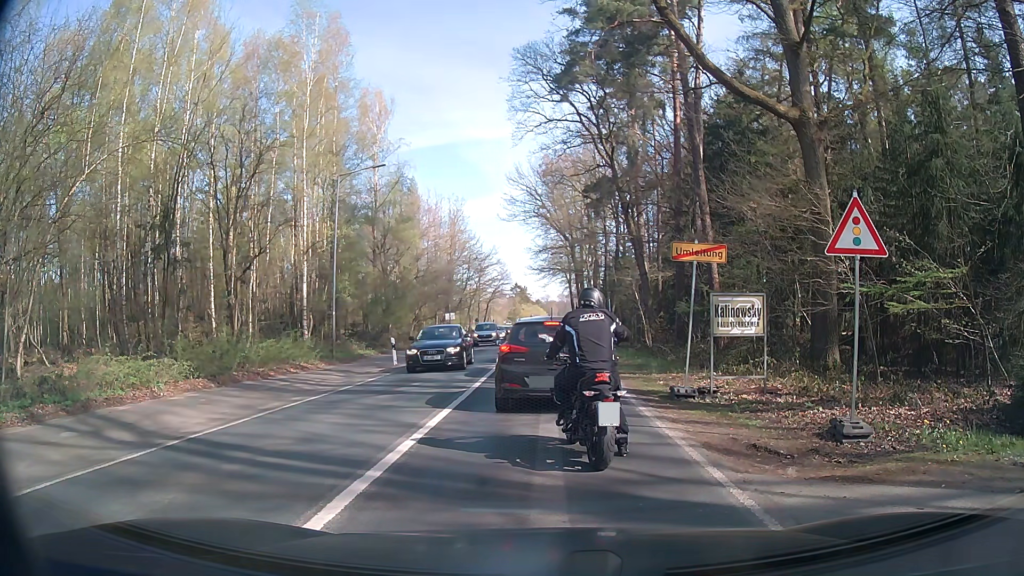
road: secondary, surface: asphalt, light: Day
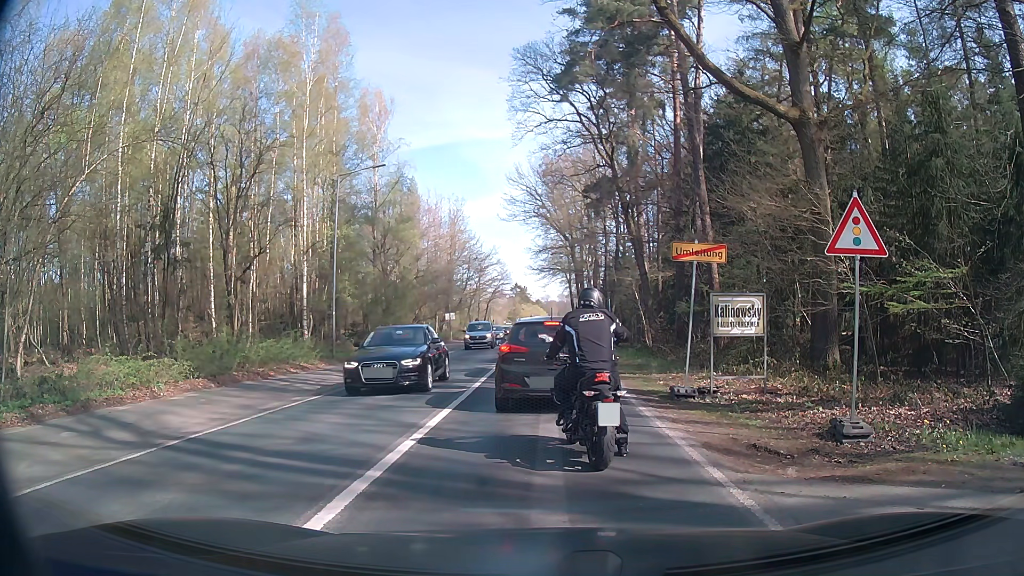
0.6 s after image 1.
(0.0, 0.0) m; 0°
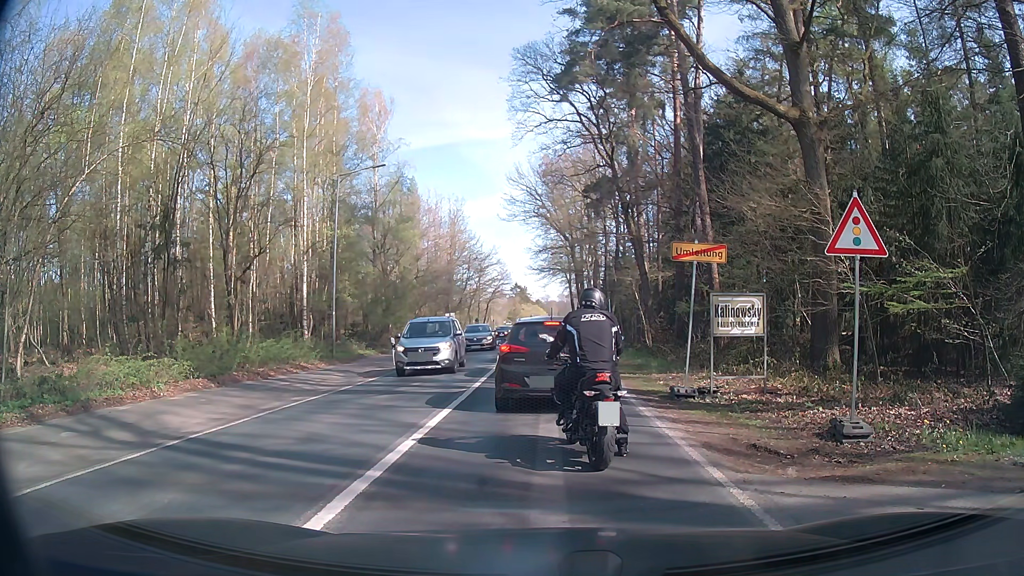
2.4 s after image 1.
(0.0, 0.0) m; 0°
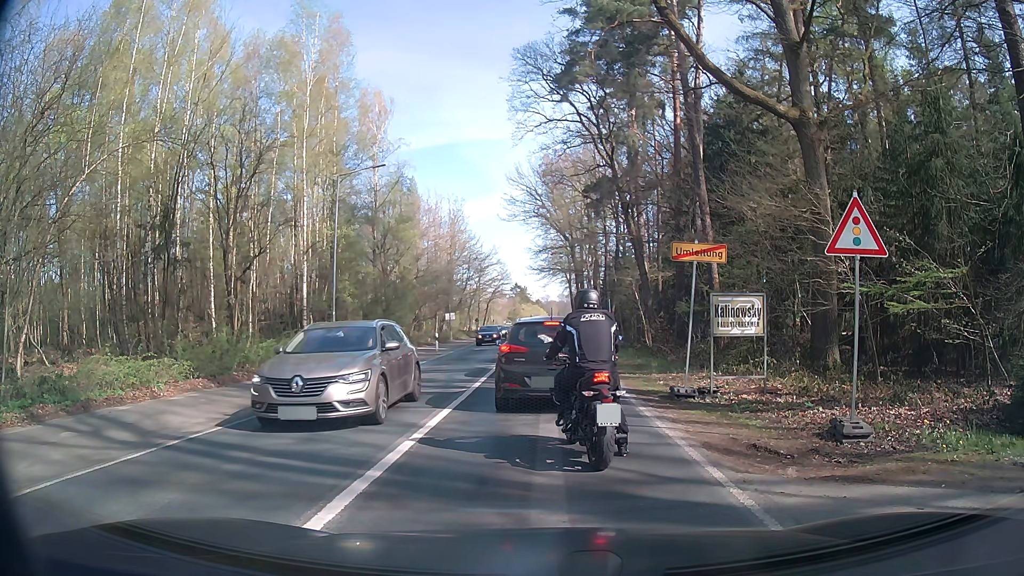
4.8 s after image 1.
(0.0, 0.0) m; 0°
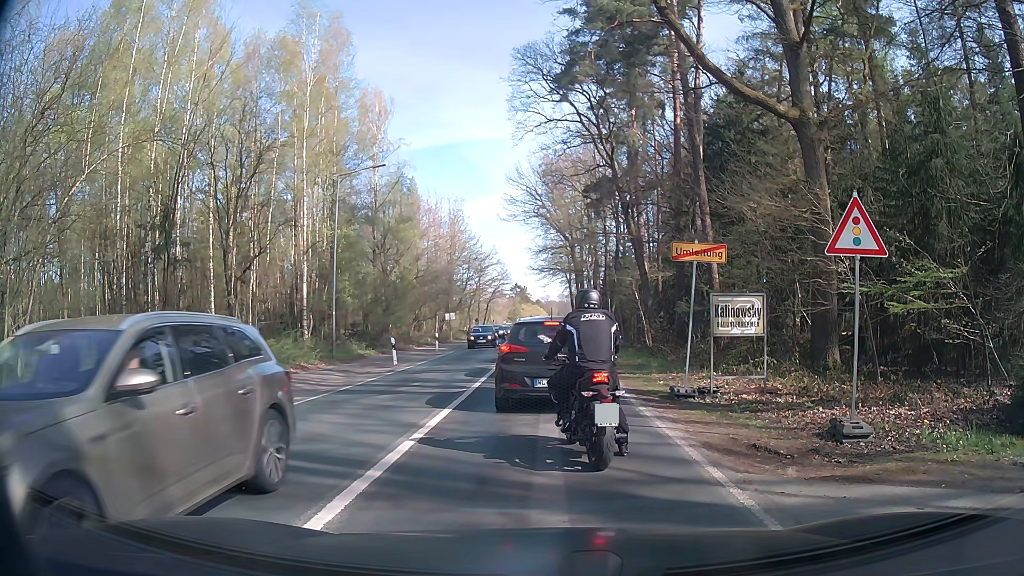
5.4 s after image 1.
(0.0, 0.0) m; 0°
